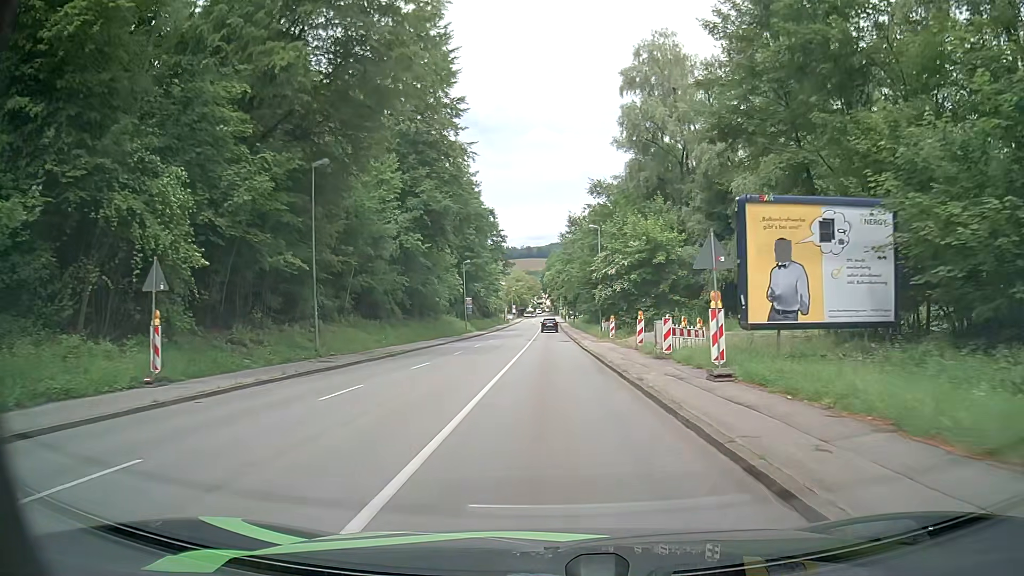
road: tertiary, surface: asphalt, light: Day
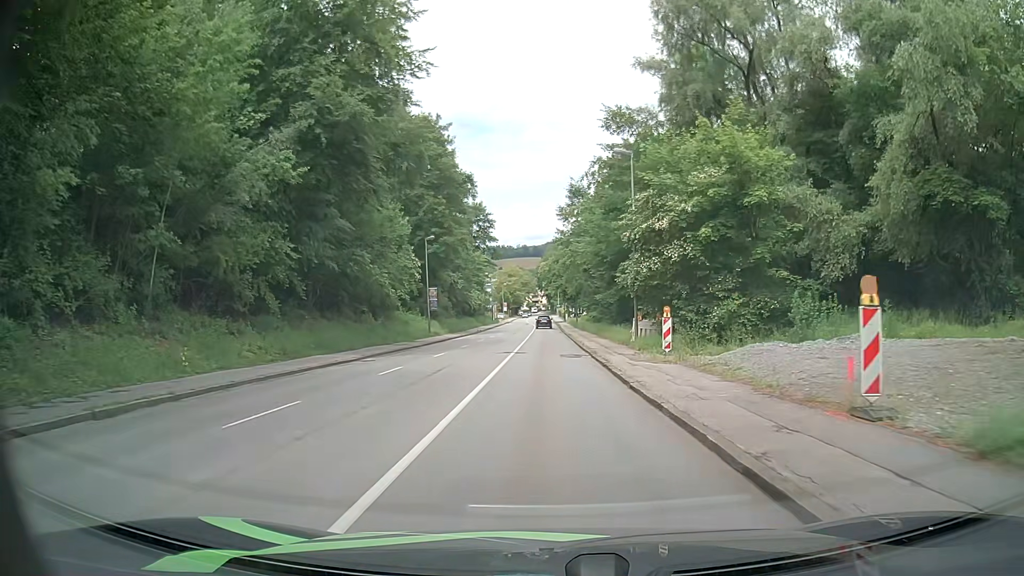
(-0.2, +21.7) m; 0°
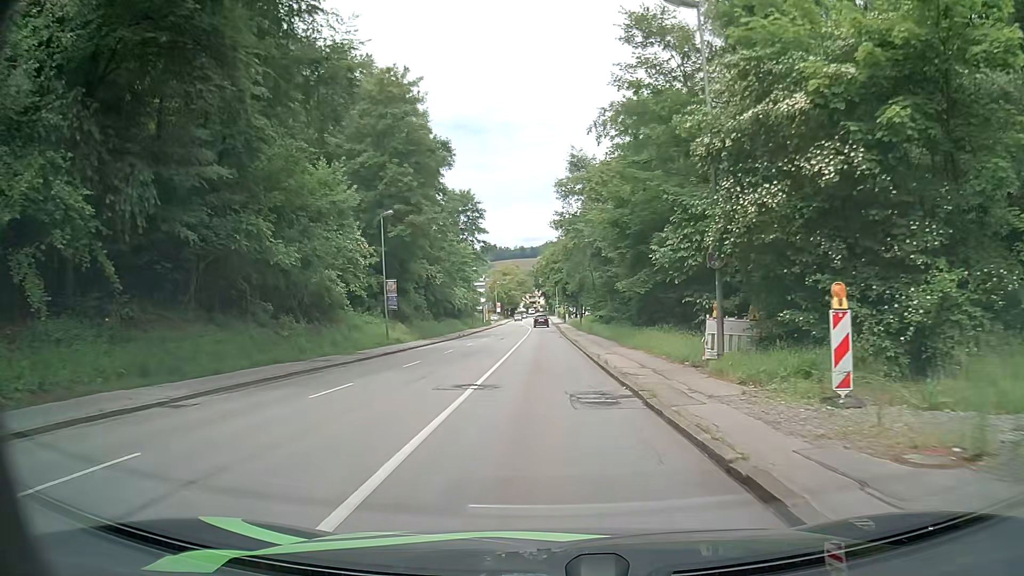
(-0.1, +14.0) m; 0°
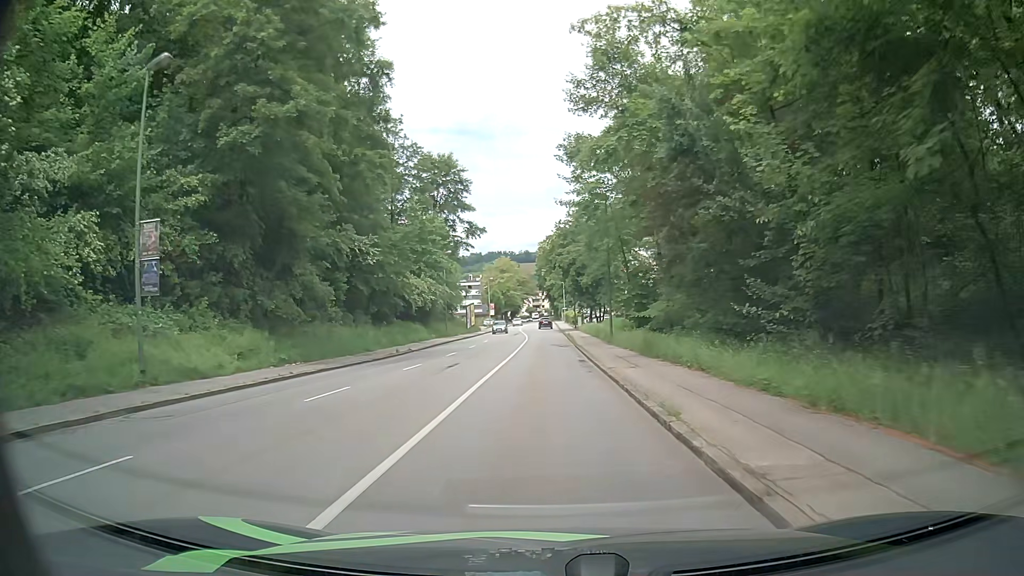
(0.0, +27.0) m; 0°
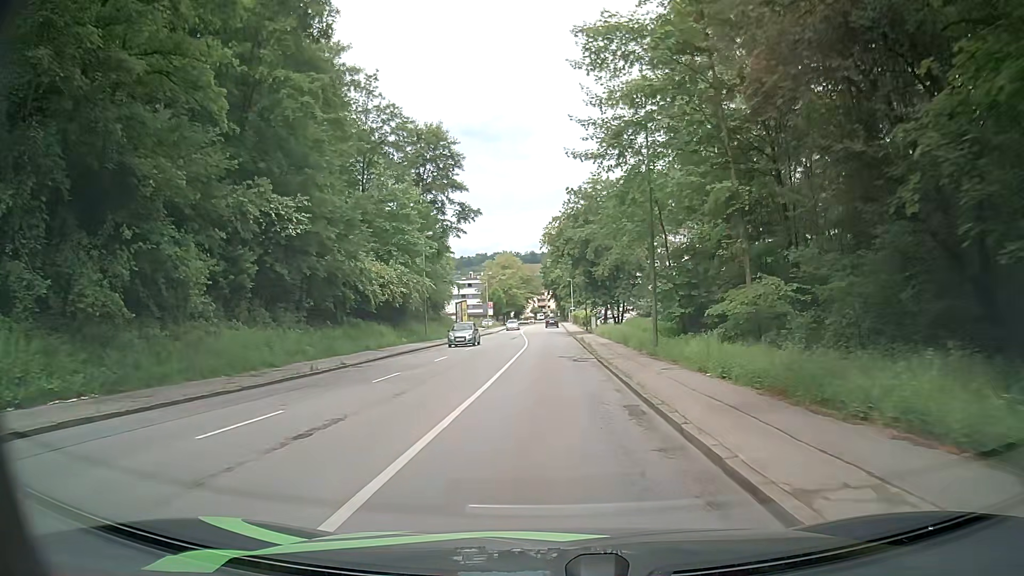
(-0.1, +13.7) m; 0°
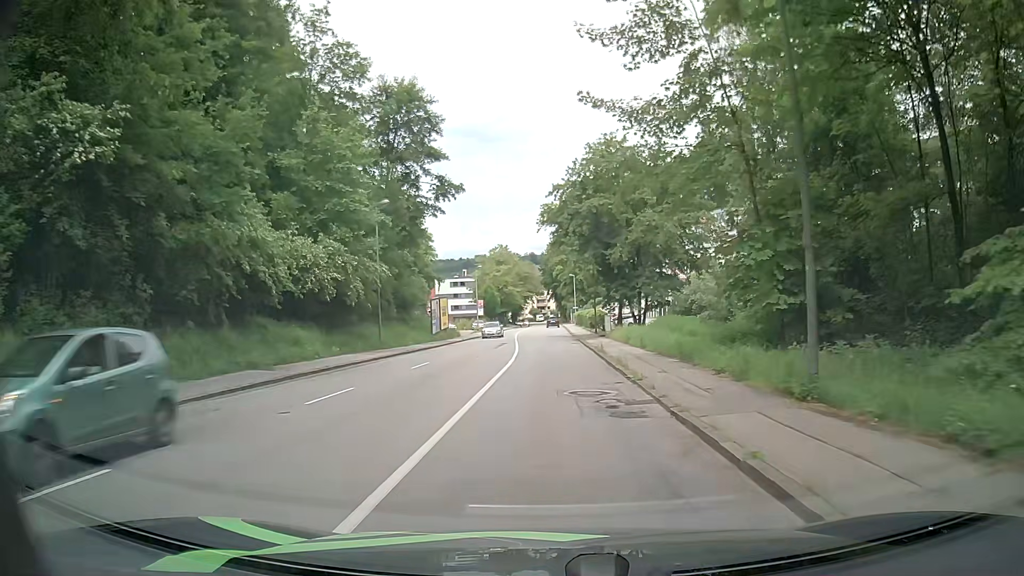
(-0.1, +14.2) m; -1°
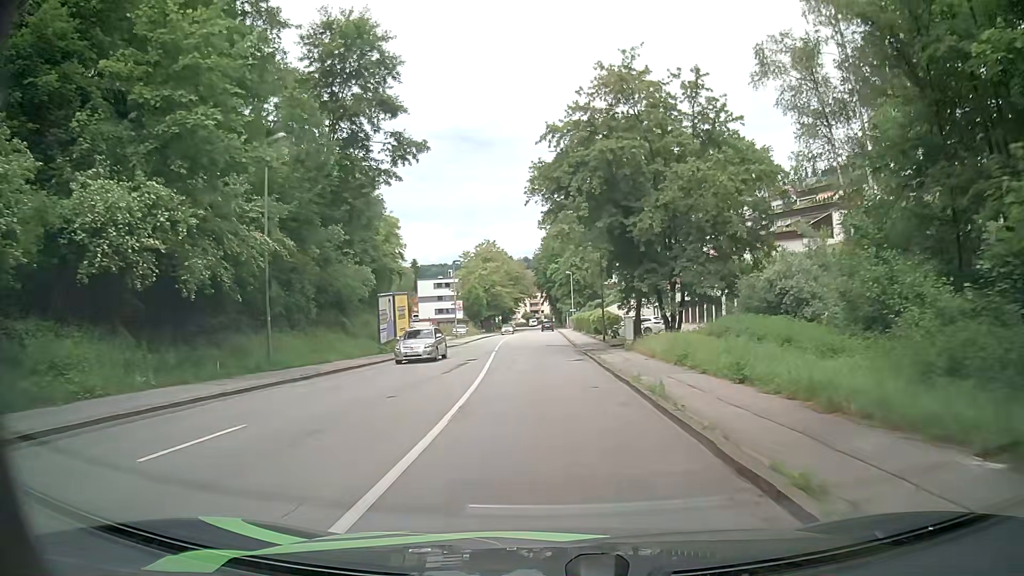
(+0.1, +14.7) m; 0°
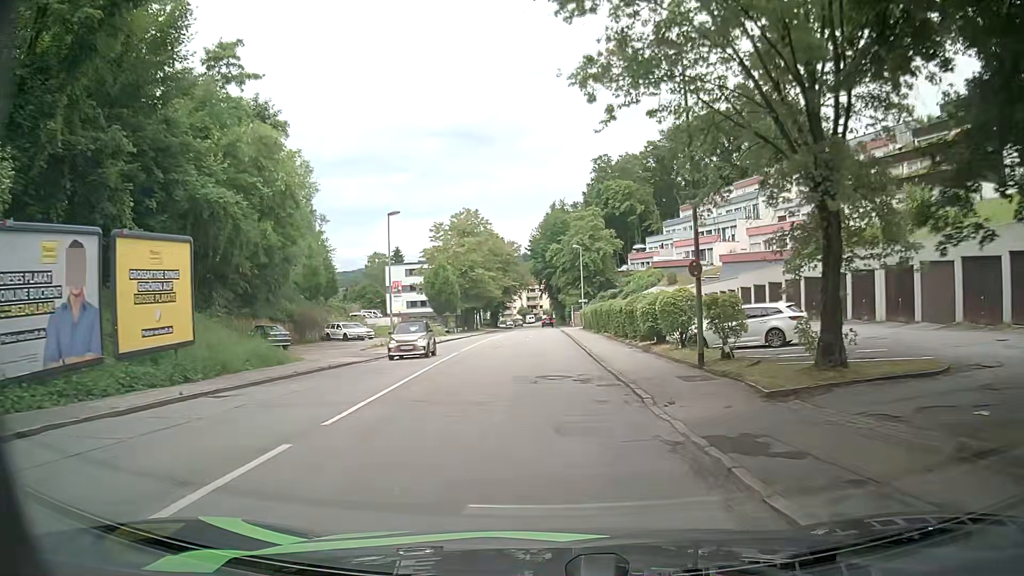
(+0.2, +28.7) m; 0°
(0, +10) (0, +20) (0, +30) (0, +40) (0, +50) (0, +60) (0, +70) (+1, +80) (+1, +90) (+1, +100) m
